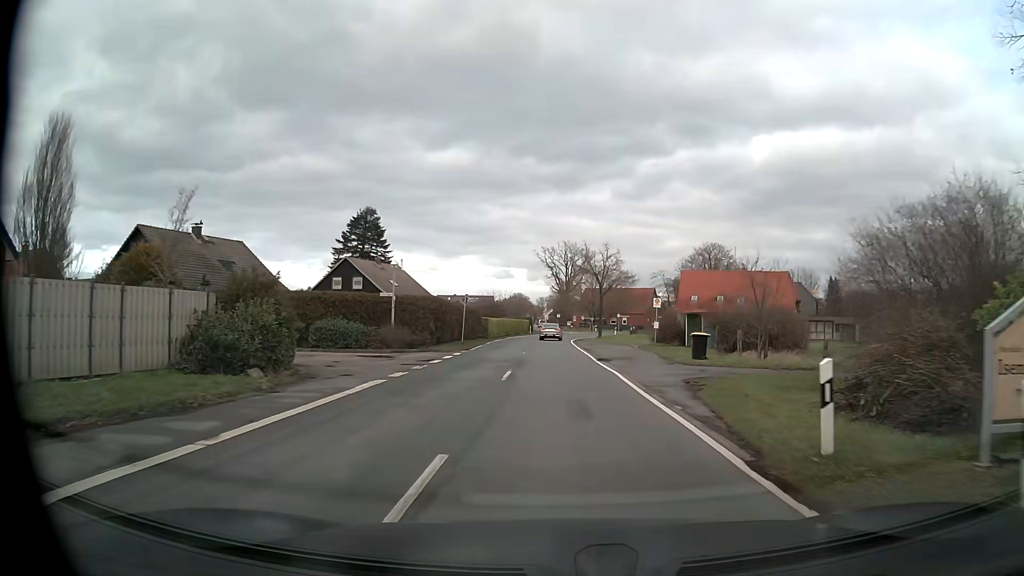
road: tertiary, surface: asphalt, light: Day
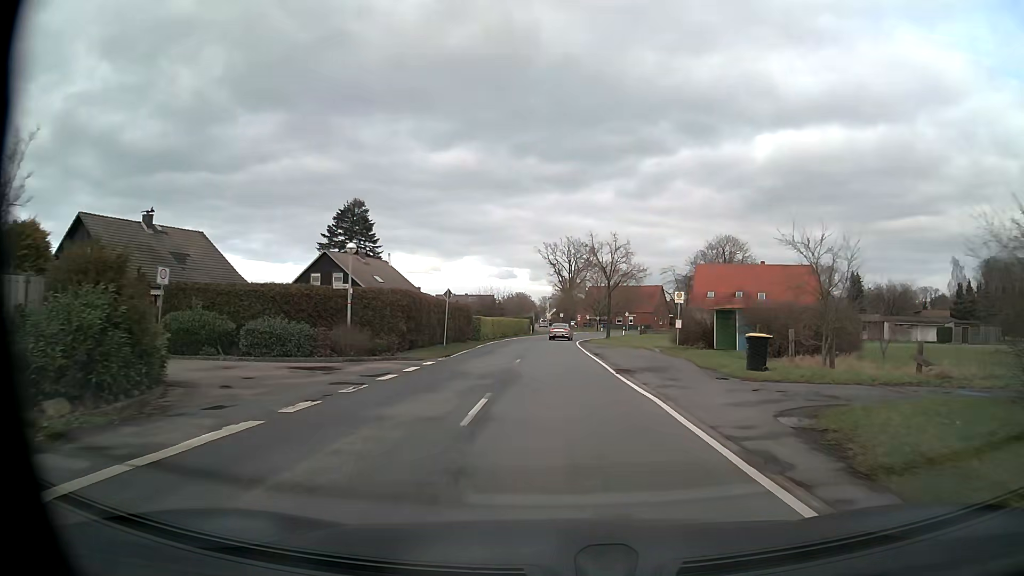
(0.0, +7.5) m; 0°
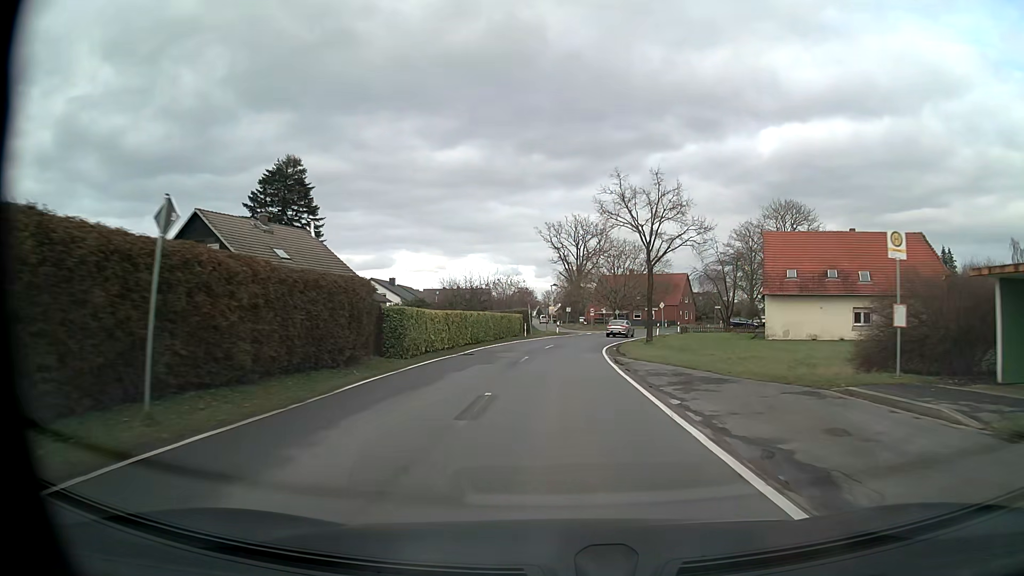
(-0.1, +25.2) m; 0°
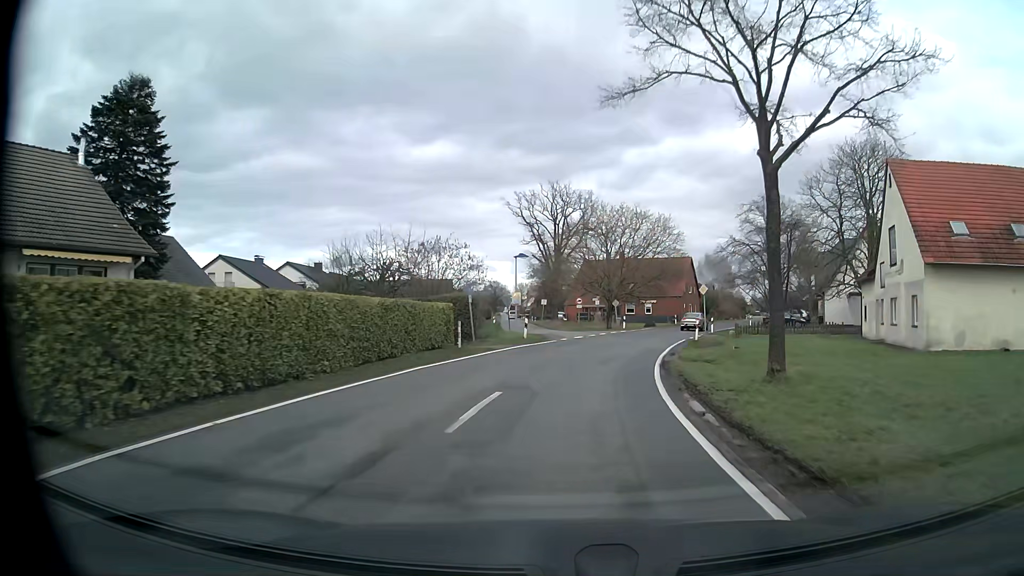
(+0.3, +24.9) m; +2°
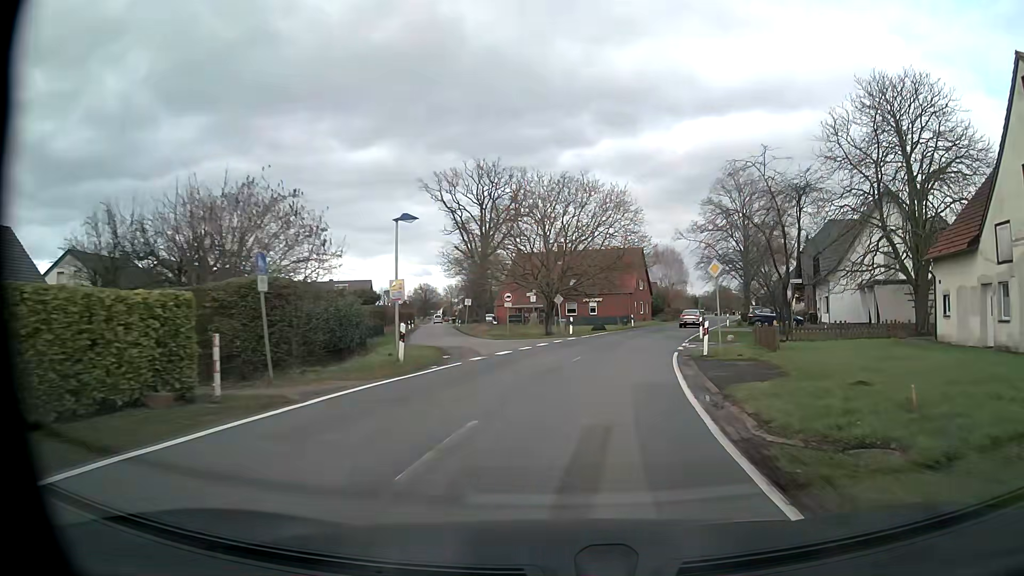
(+0.7, +14.9) m; +6°
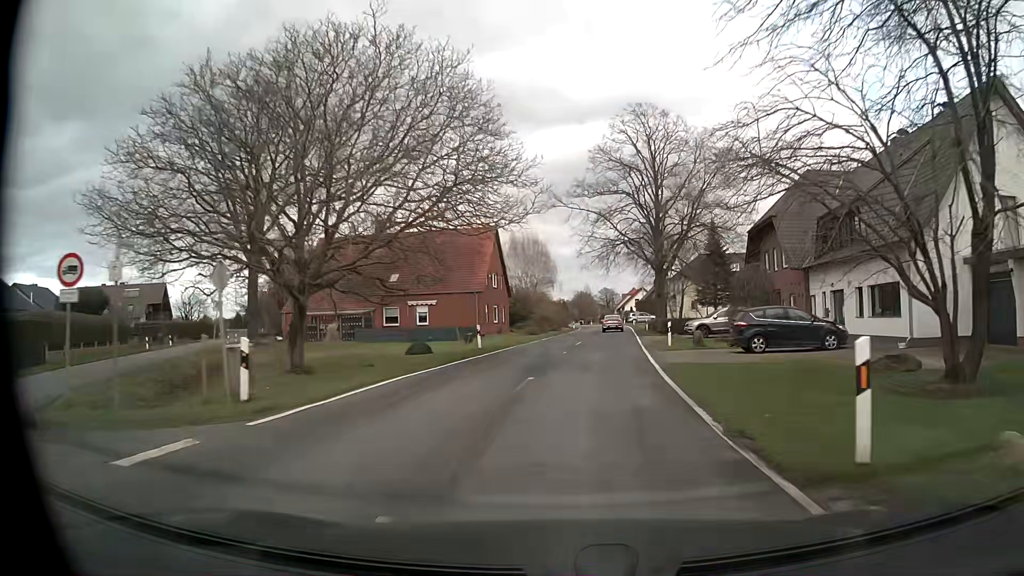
(+2.9, +27.7) m; +12°
(0, +10) (+1, +20) (+2, +30) (+3, +40) (+4, +50) (+5, +60) (+6, +70) (+7, +80) (+7, +90) (+7, +100) m
